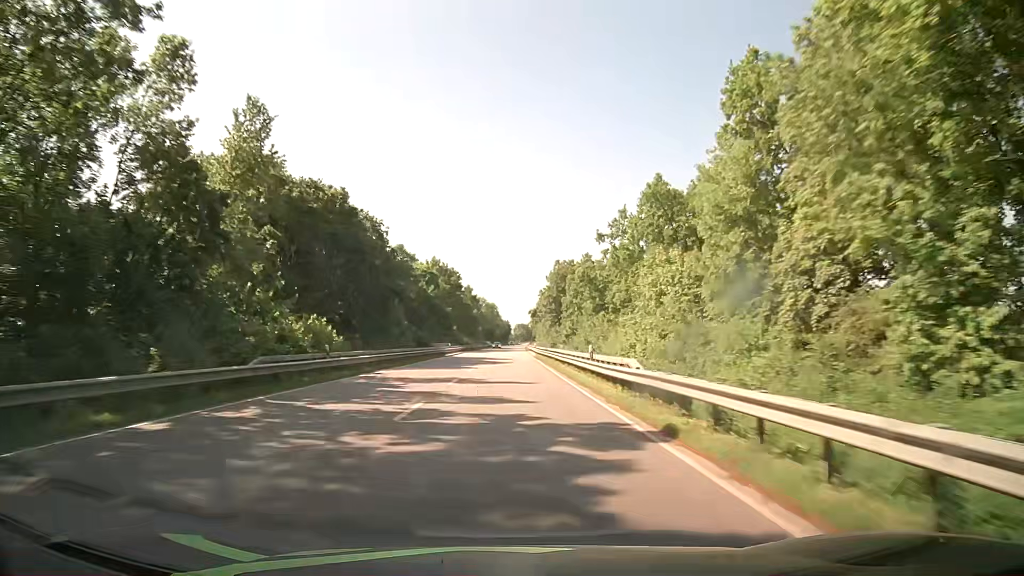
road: primary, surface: asphalt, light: Day
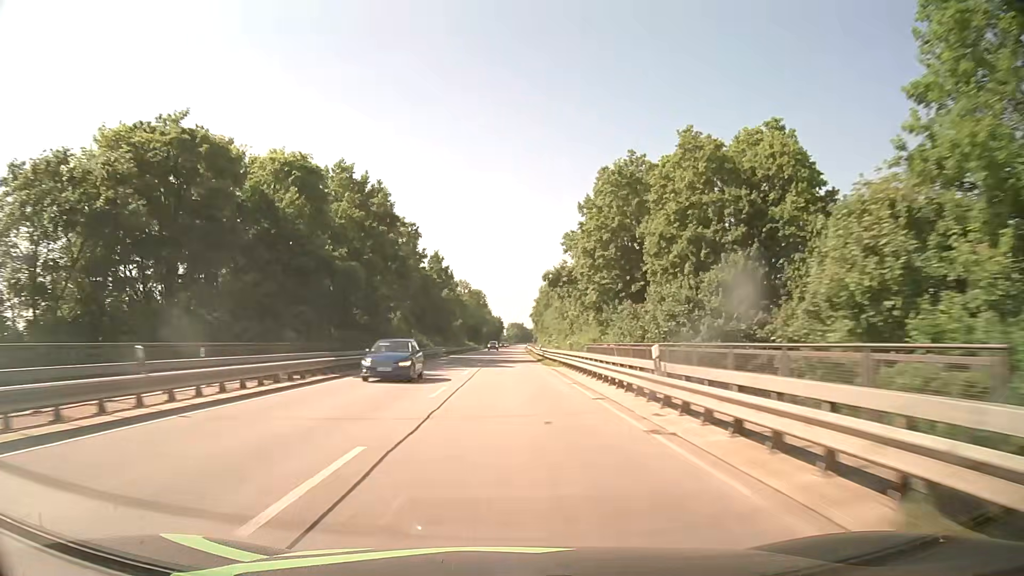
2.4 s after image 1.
(+0.6, +63.2) m; +1°
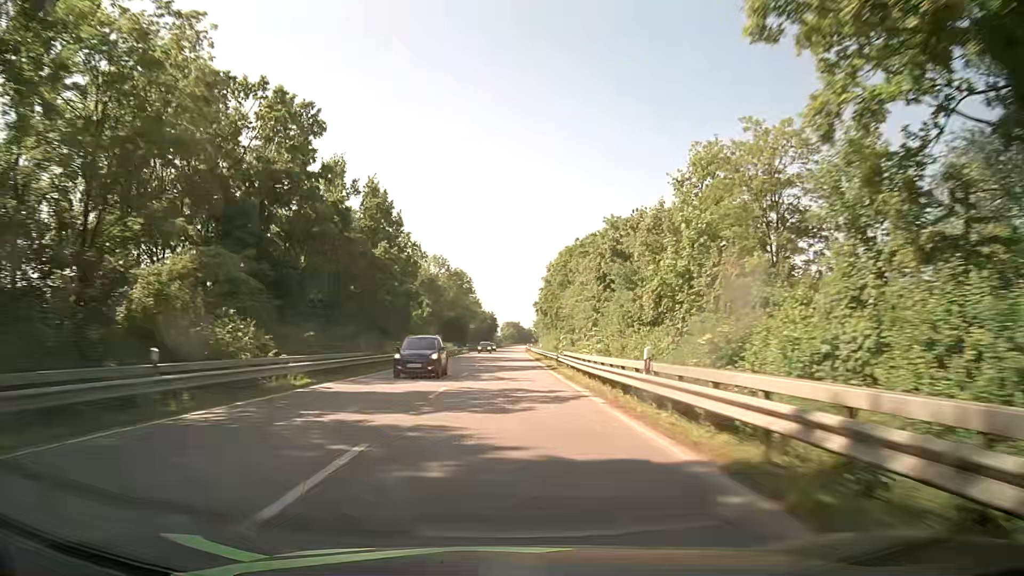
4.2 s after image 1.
(+0.1, +47.4) m; 0°
(0, +10) (0, +20) (0, +30) (0, +40) (0, +50) (+1, +60) (+1, +70) (+1, +80) (+1, +90) (+1, +100) m
